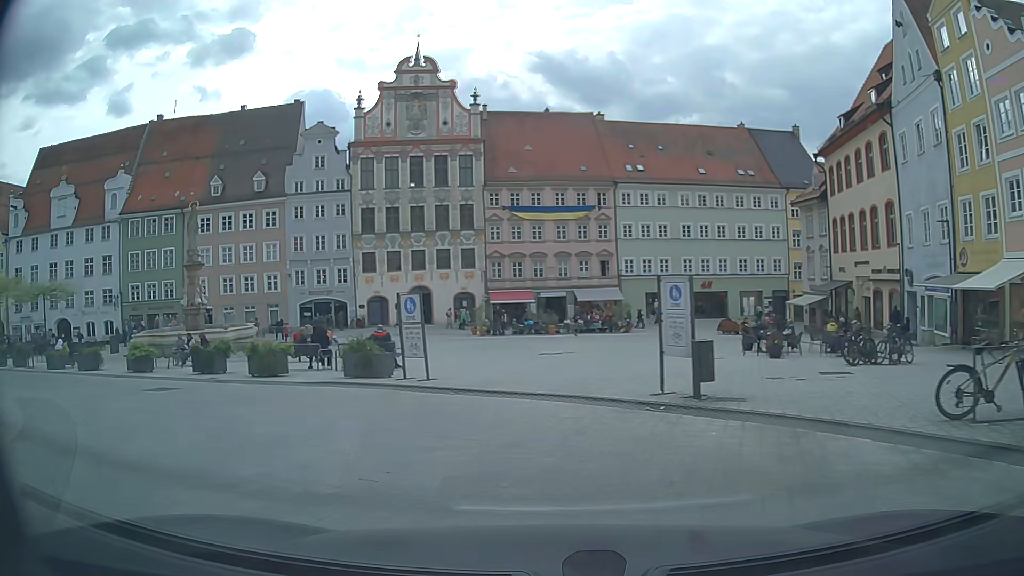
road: secondary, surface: asphalt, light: Day
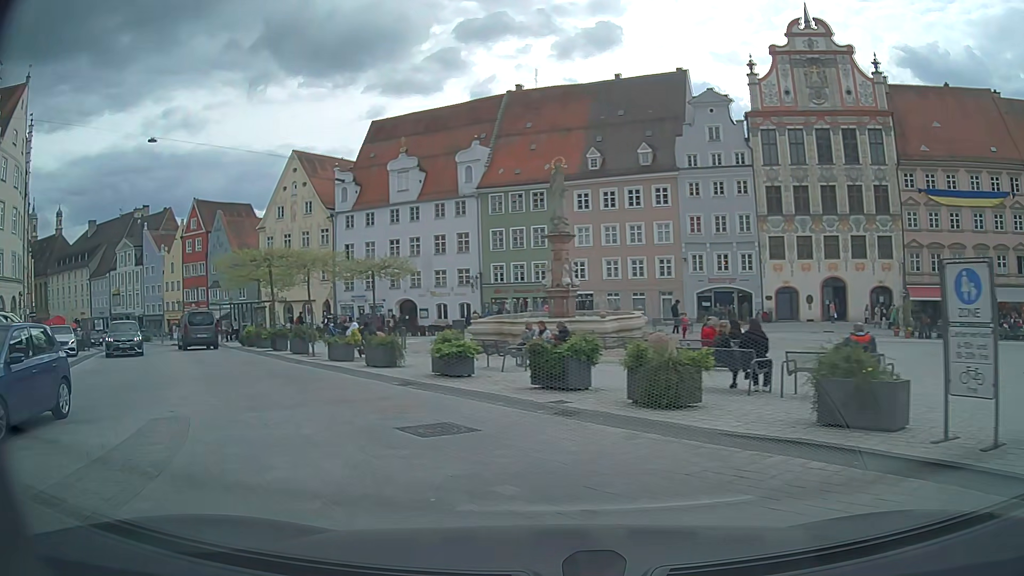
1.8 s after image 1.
(-2.3, +7.4) m; -35°
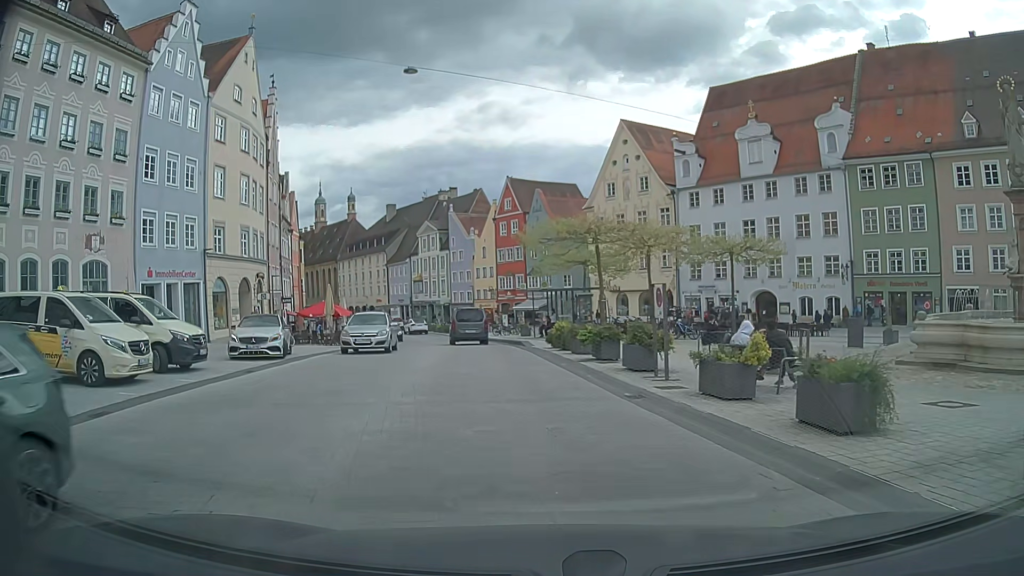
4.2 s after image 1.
(-2.9, +10.0) m; -29°
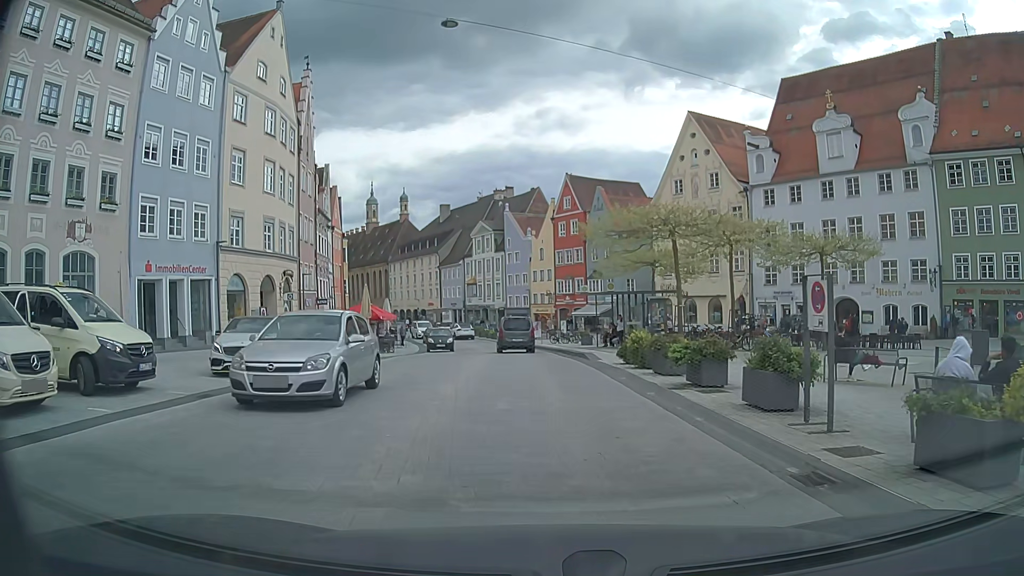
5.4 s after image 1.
(-0.2, +5.2) m; -4°
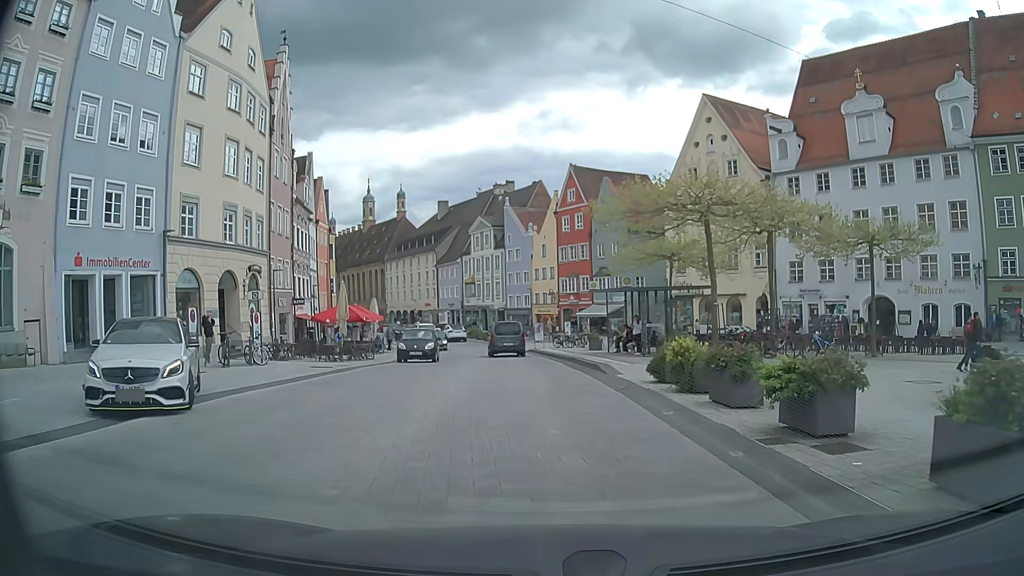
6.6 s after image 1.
(-0.1, +5.4) m; -1°
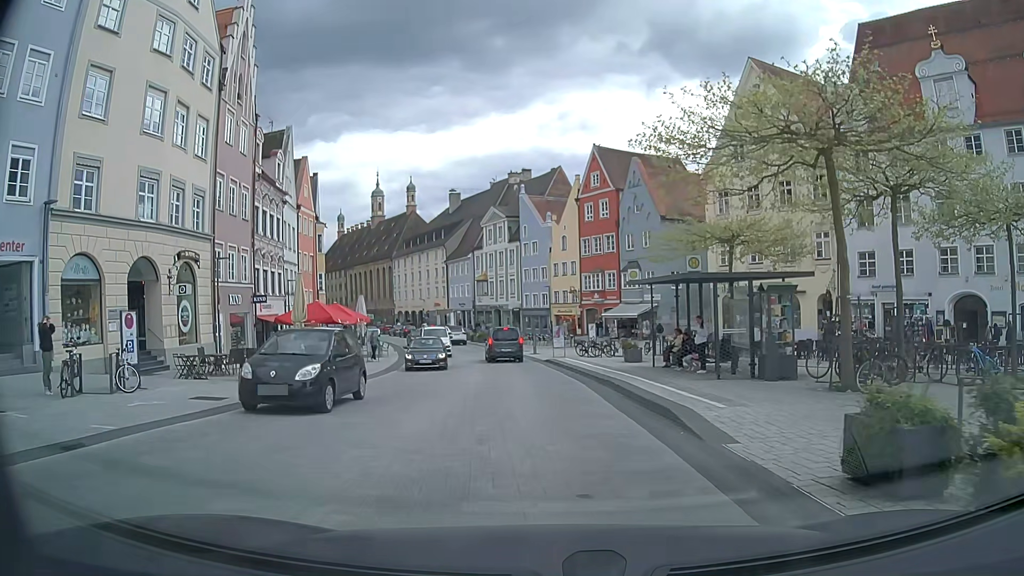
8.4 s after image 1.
(+0.1, +9.2) m; -1°
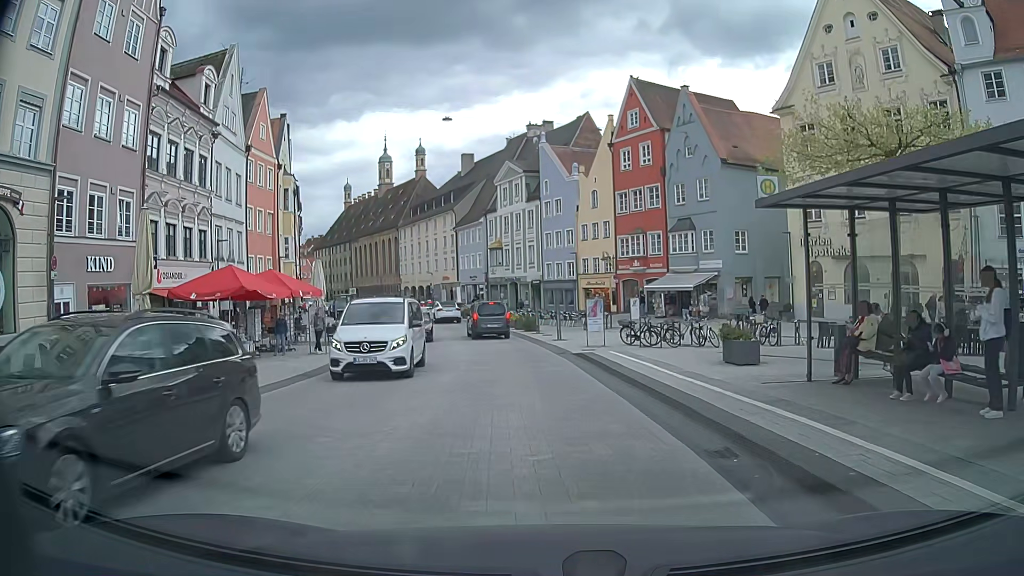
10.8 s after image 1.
(-0.1, +13.1) m; -1°
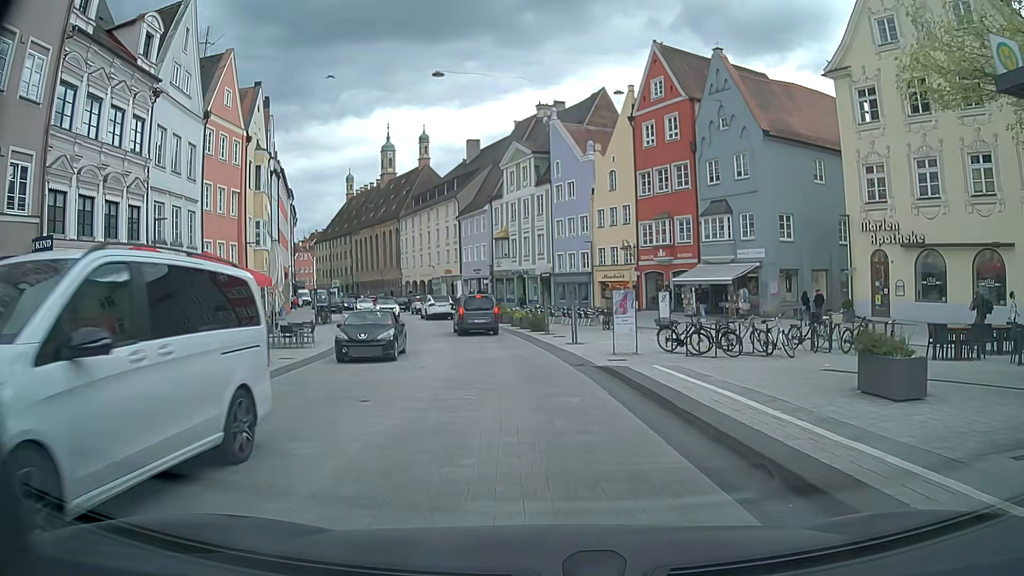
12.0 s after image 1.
(-0.1, +6.7) m; -1°
